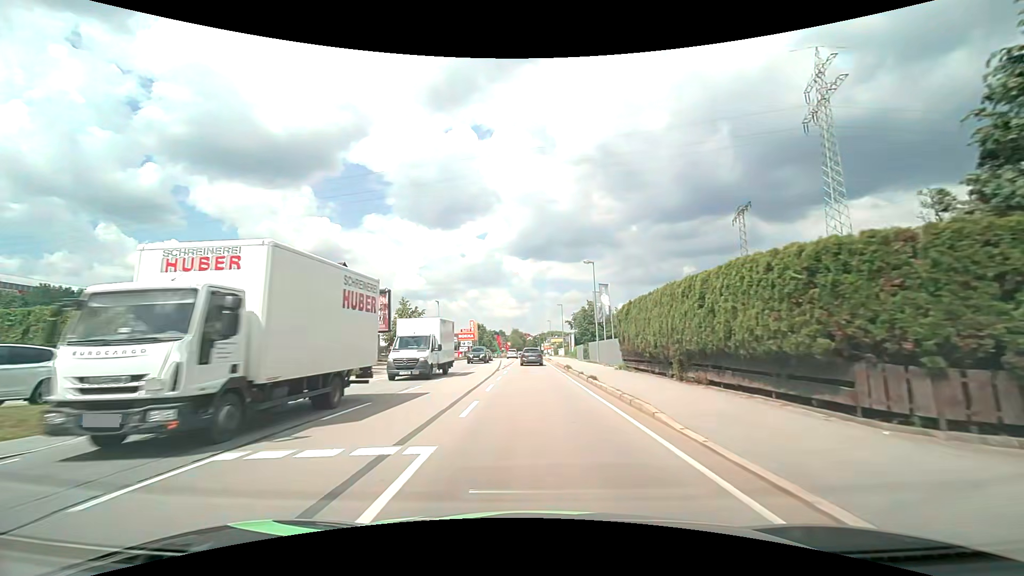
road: primary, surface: asphalt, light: Day
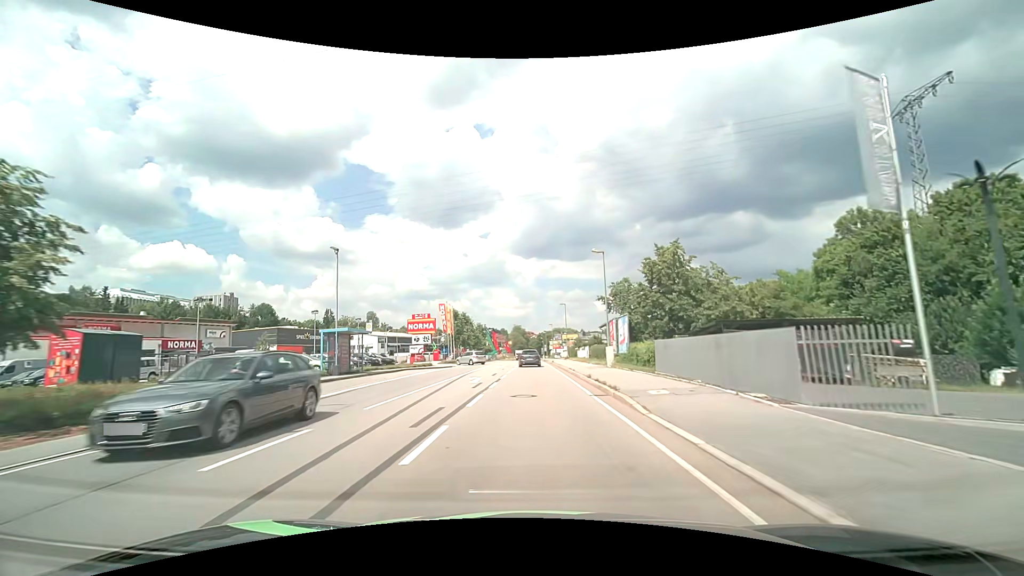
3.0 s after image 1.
(-0.4, +40.4) m; -1°
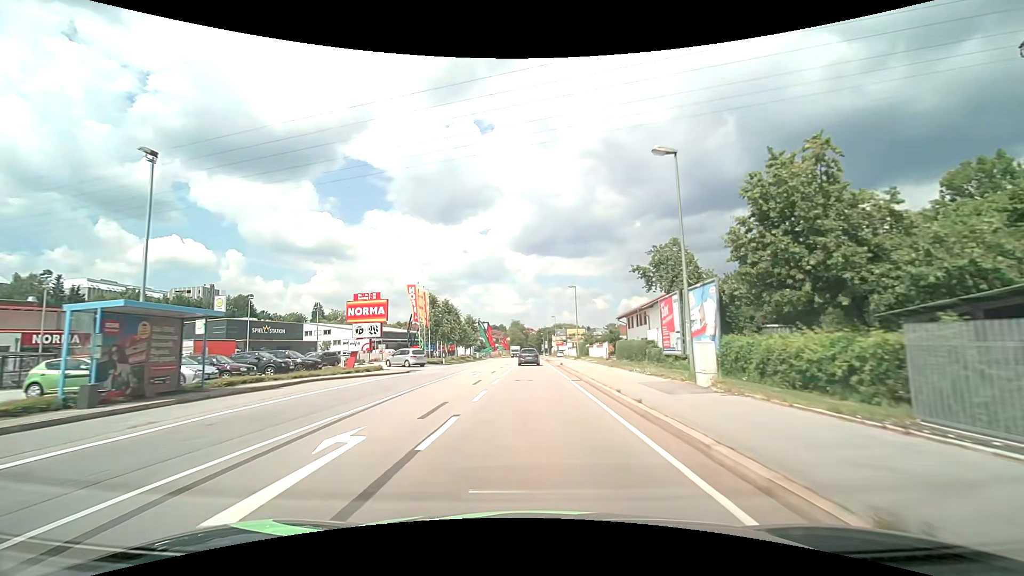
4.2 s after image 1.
(+0.1, +17.2) m; 0°
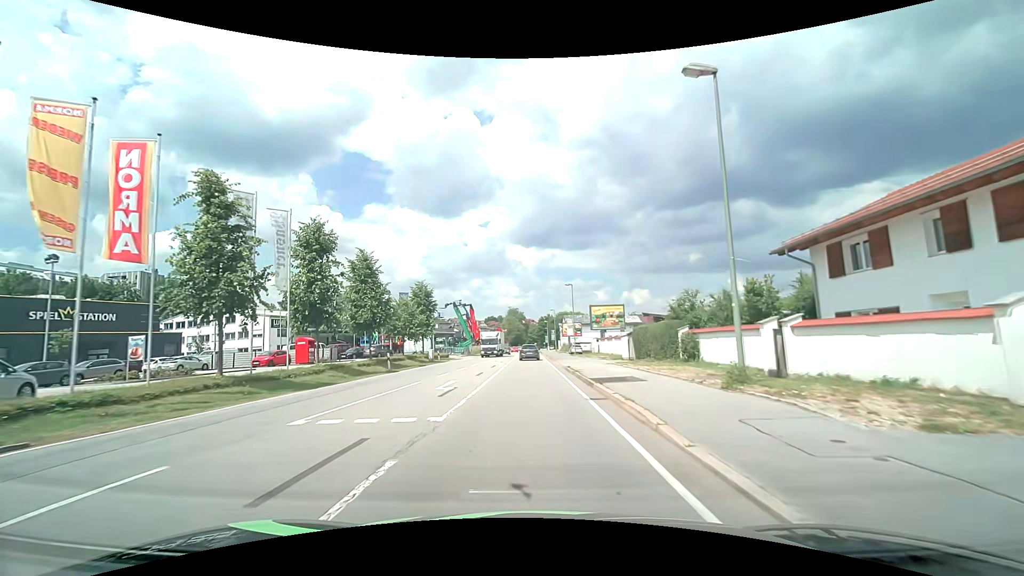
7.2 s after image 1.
(0.0, +41.2) m; 0°
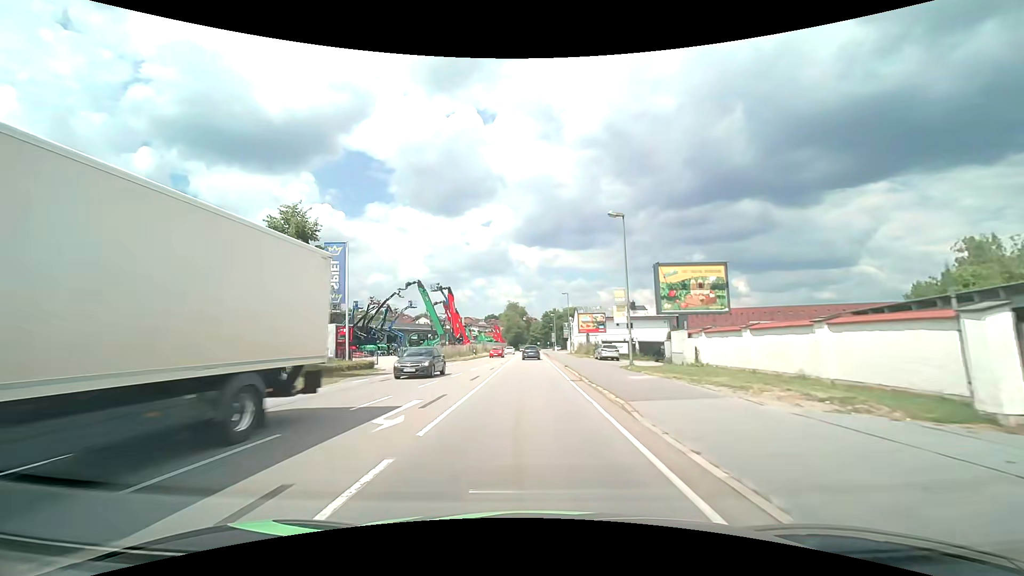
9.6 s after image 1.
(-0.1, +29.6) m; 0°
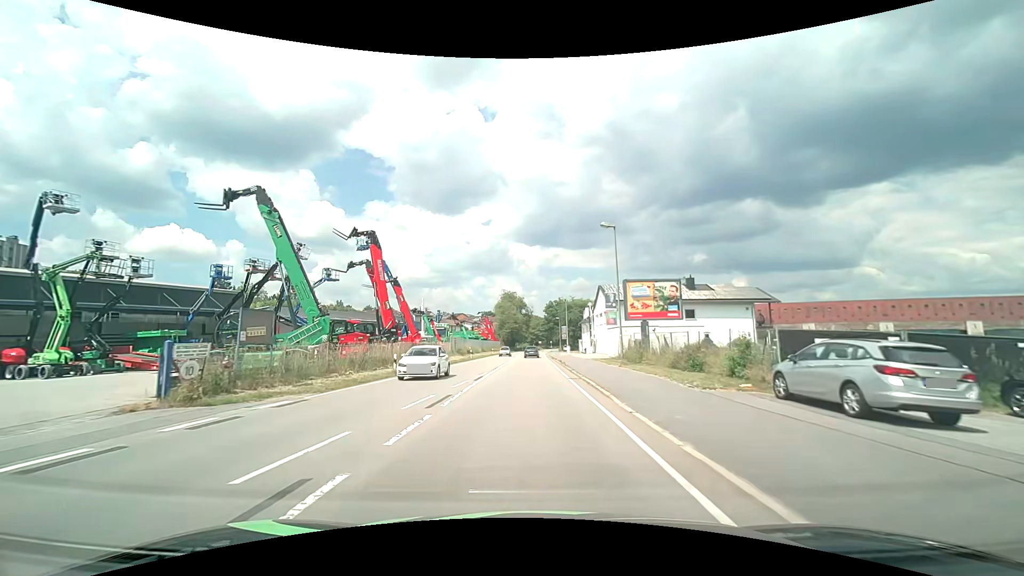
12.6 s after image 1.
(0.0, +35.6) m; 0°
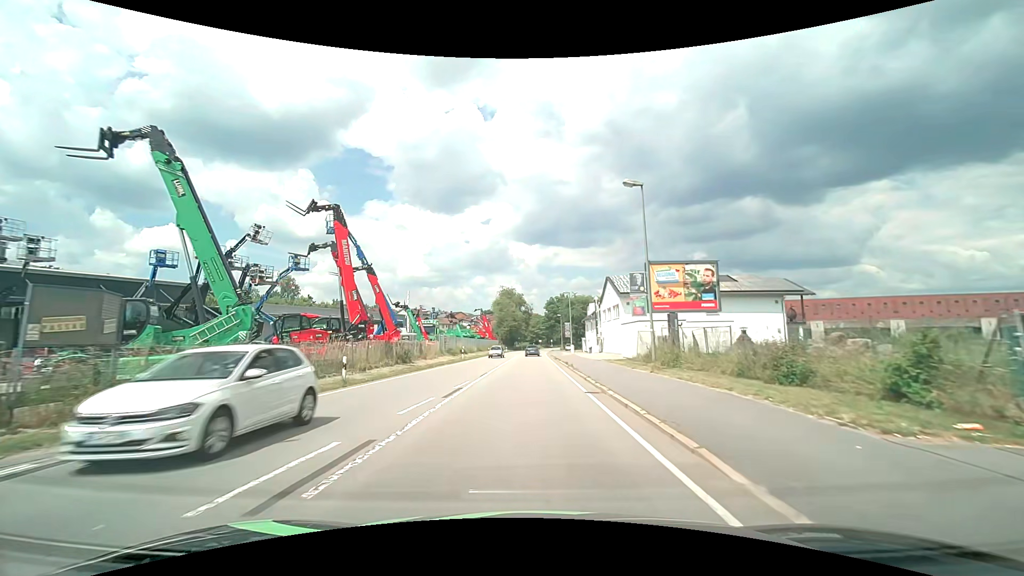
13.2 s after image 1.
(-0.1, +7.0) m; 0°
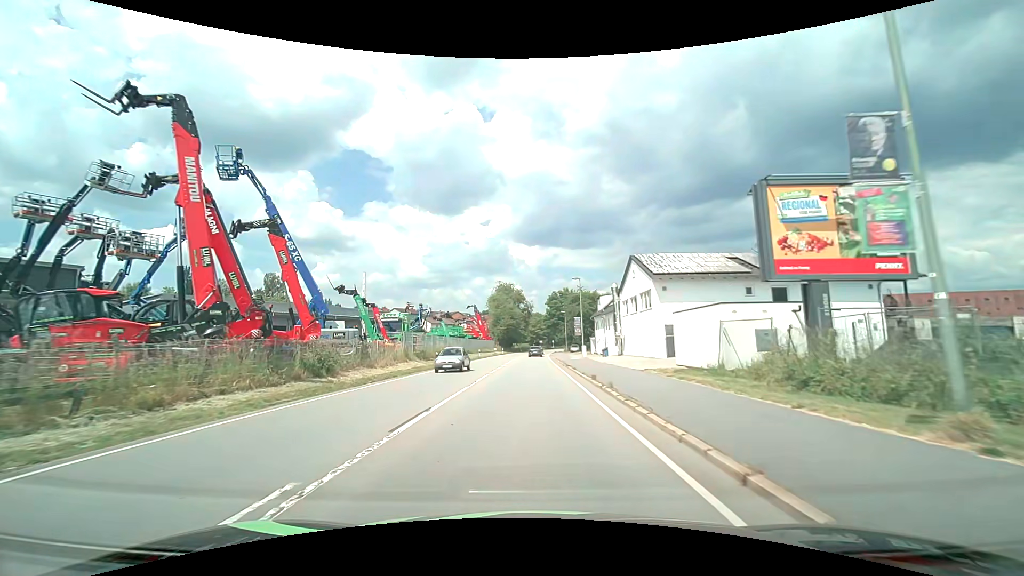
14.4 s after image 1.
(0.0, +14.2) m; 0°
(0, +10) (0, +20) (0, +30) (0, +40) (0, +50) (0, +60) (0, +70) (0, +80) (+1, +90) (+1, +100) m
